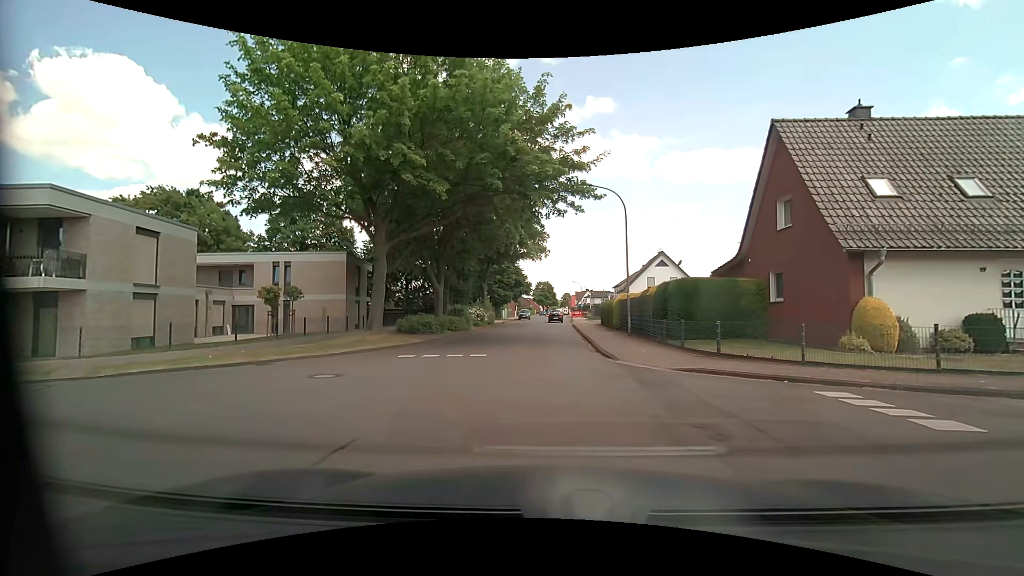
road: tertiary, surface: asphalt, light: Day
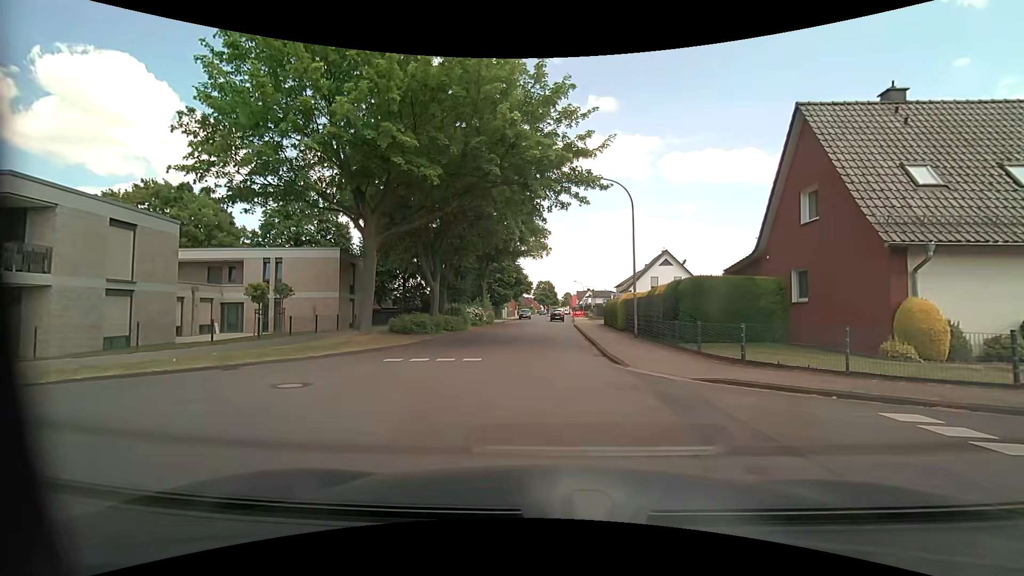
(0.0, +1.6) m; 0°
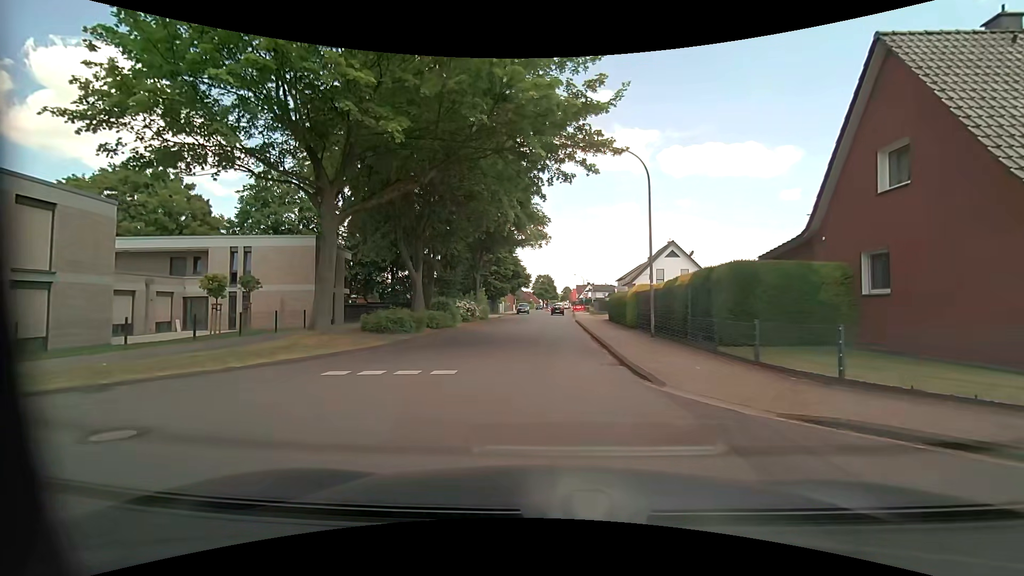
(0.0, +3.9) m; 0°
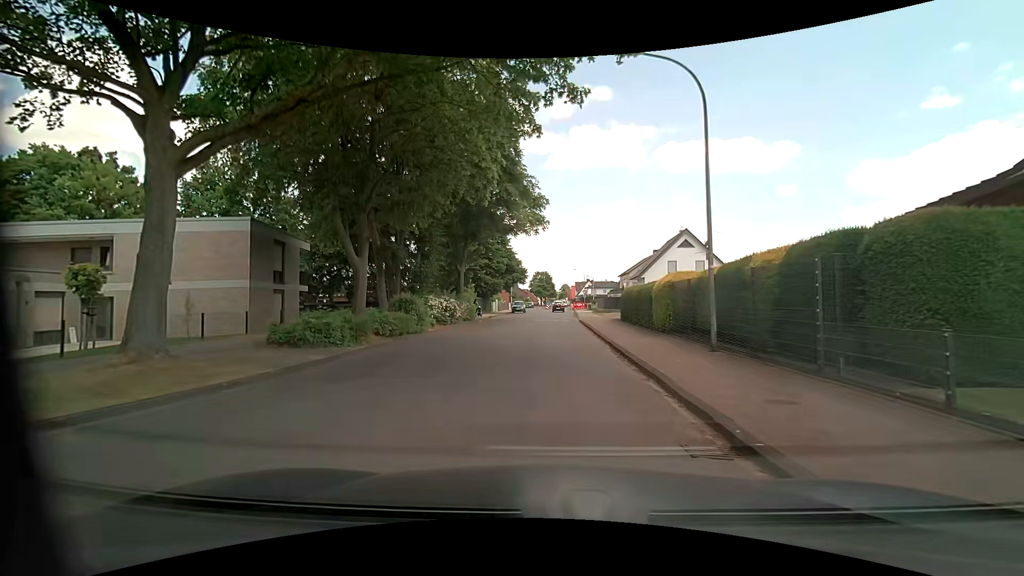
(+0.1, +7.4) m; +1°
(0, +10) (0, +20) (0, +30) (+1, +40) (+1, +50) (+1, +60) (+1, +70) (+2, +80) (+2, +90) (+2, +100) m
